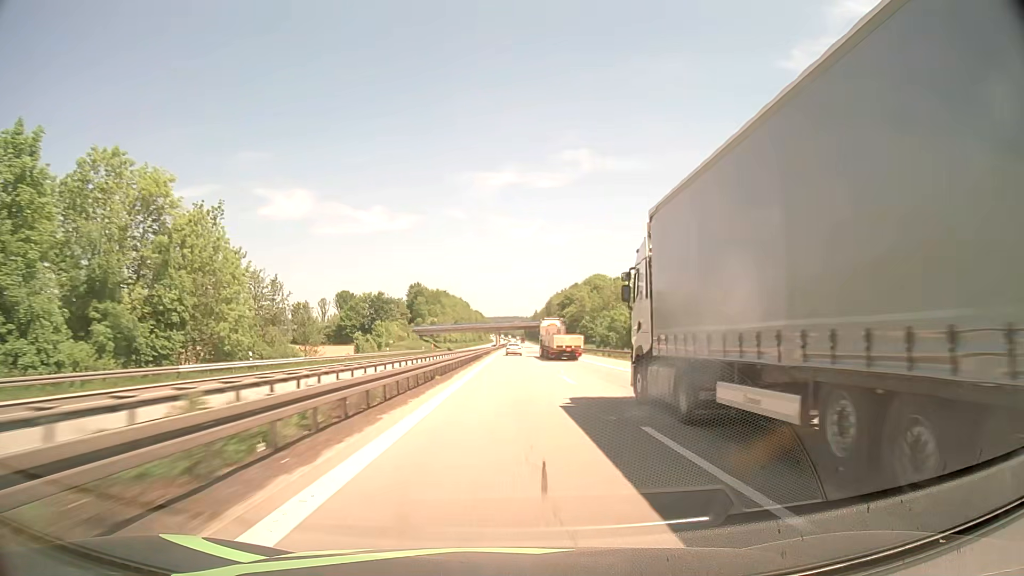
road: motorway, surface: asphalt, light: Day
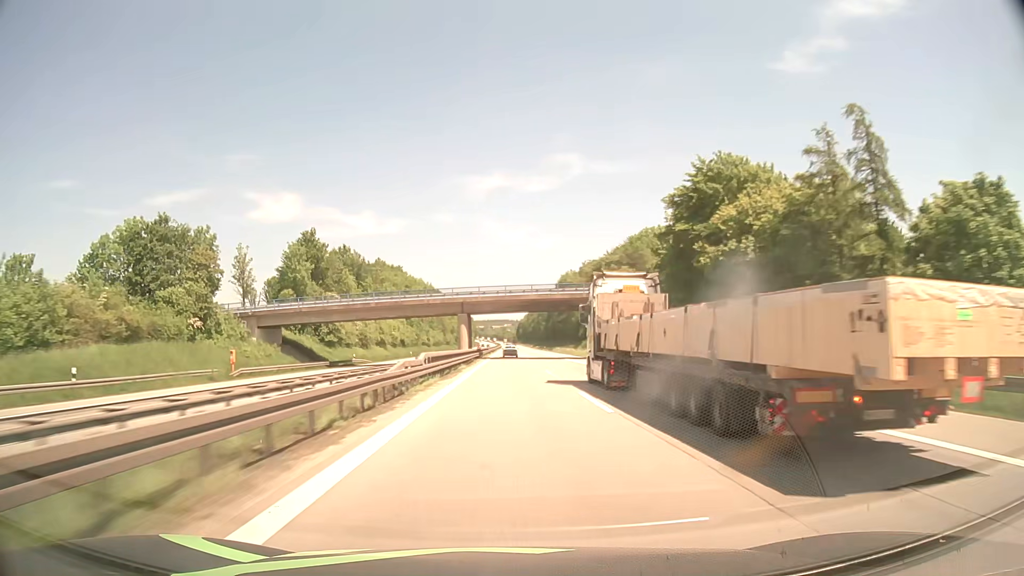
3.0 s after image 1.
(+1.2, +116.8) m; +1°
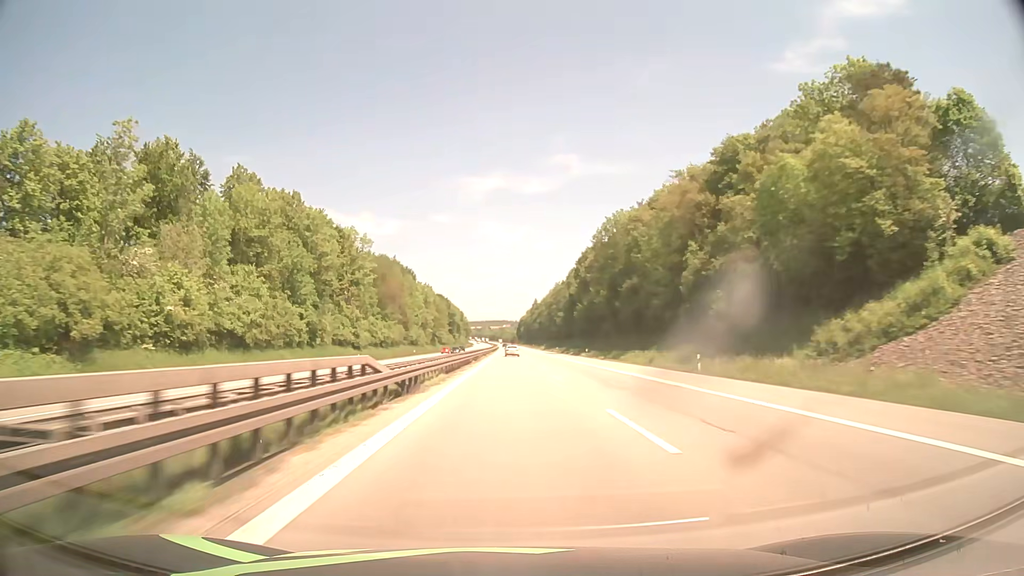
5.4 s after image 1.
(+0.1, +95.9) m; 0°
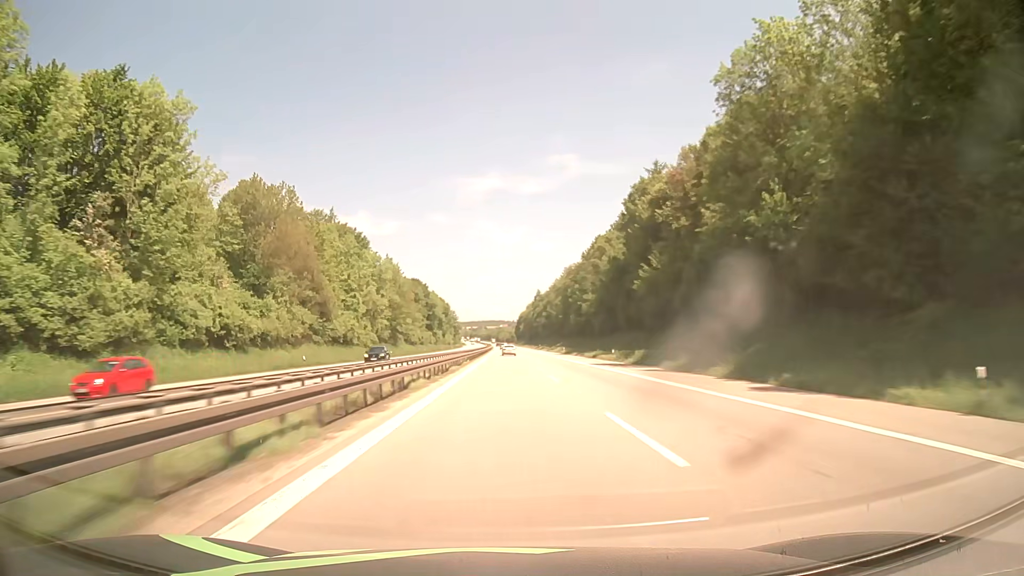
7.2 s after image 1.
(0.0, +73.5) m; 0°
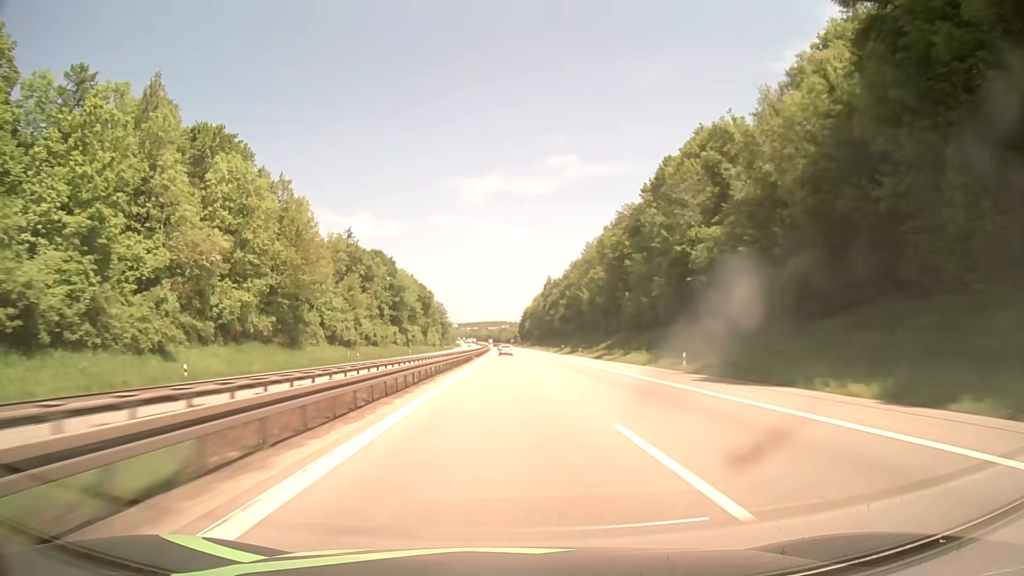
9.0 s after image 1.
(0.0, +74.6) m; 0°
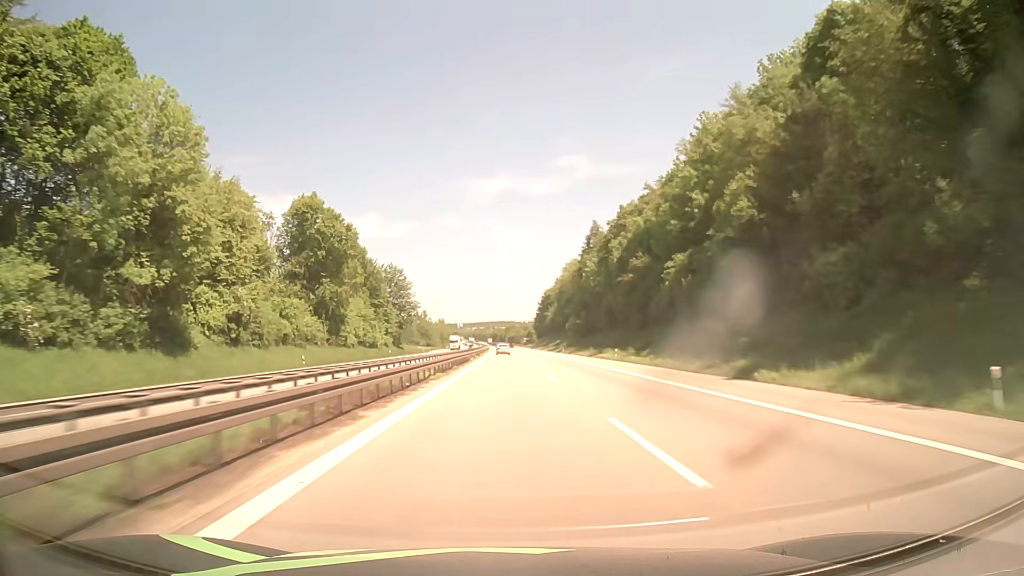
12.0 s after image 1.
(-0.7, +125.7) m; -1°
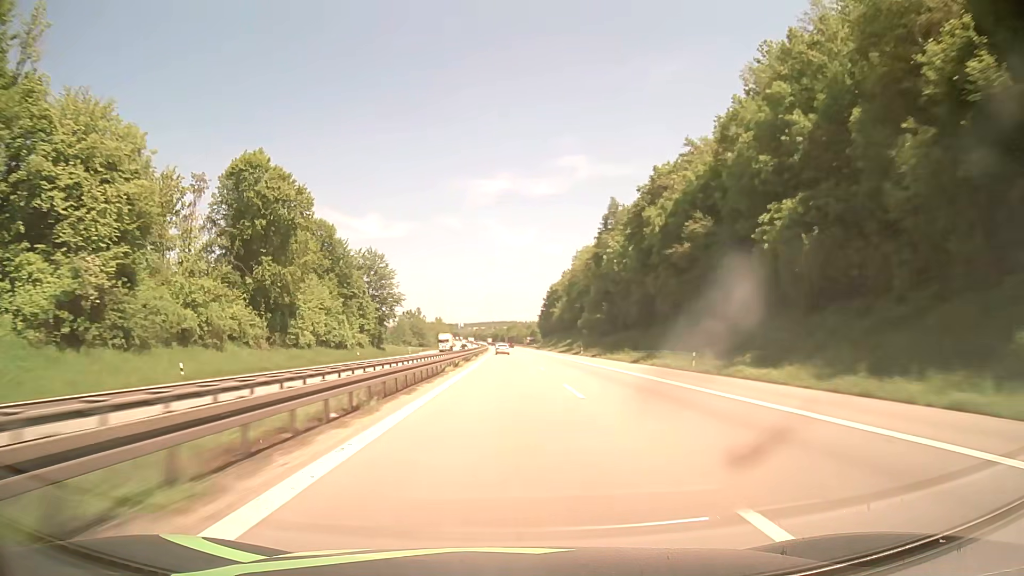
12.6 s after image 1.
(-0.1, +25.3) m; 0°
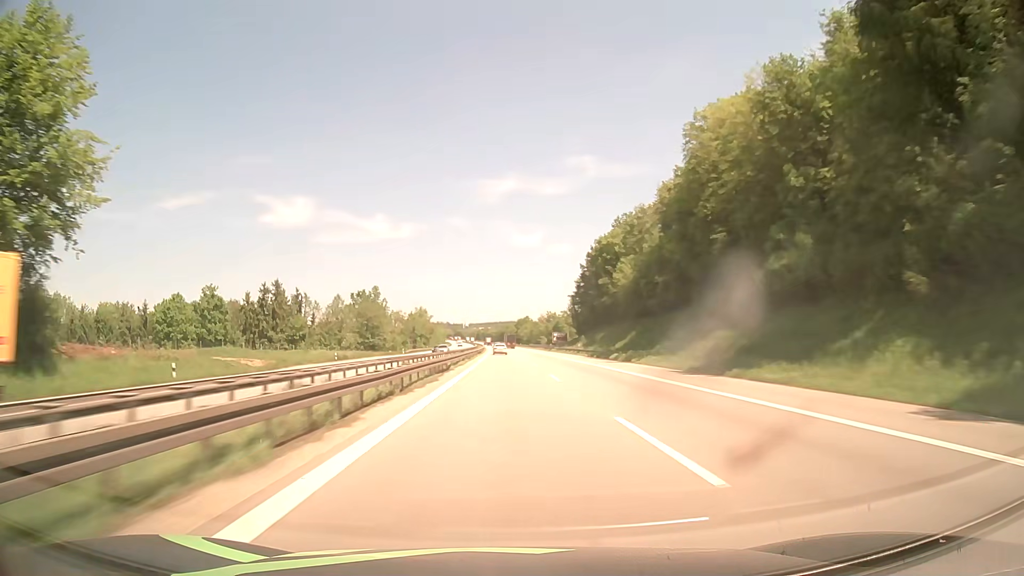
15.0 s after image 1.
(-0.5, +101.2) m; -1°
(0, +10) (0, +20) (0, +30) (0, +40) (0, +50) (0, +60) (0, +70) (-1, +80) (-1, +90) (-1, +100) m
